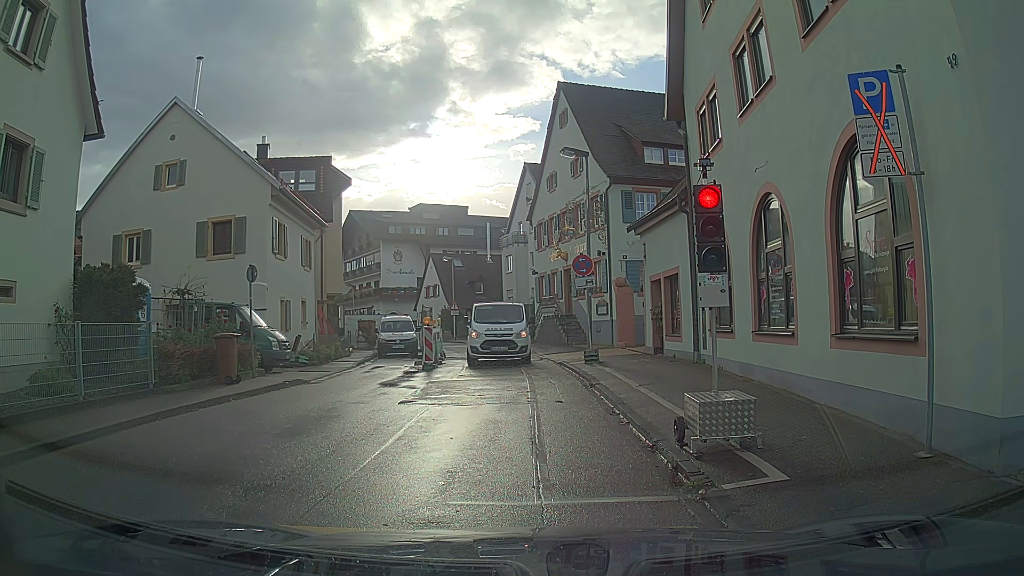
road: tertiary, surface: asphalt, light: Day
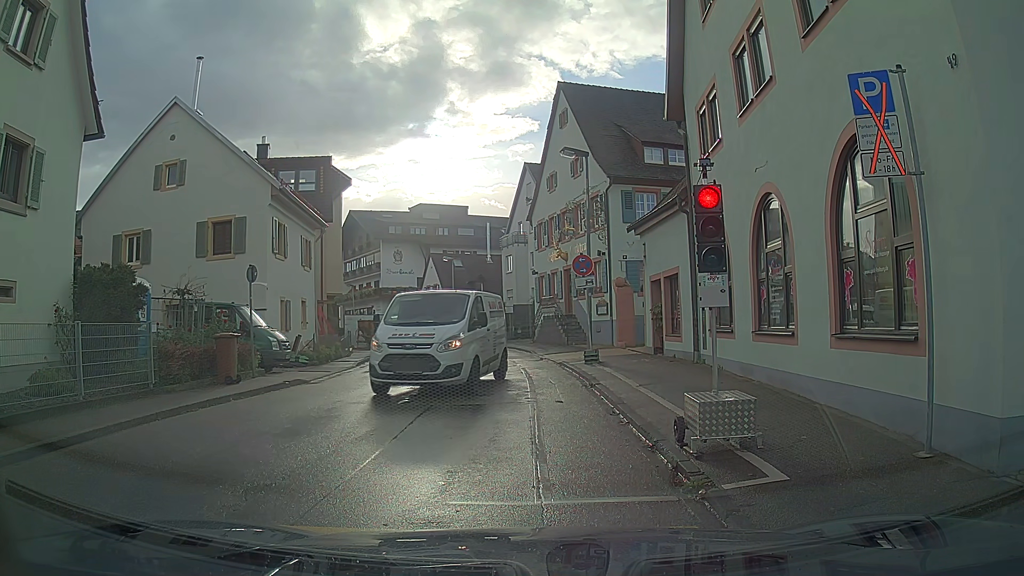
(0.0, 0.0) m; 0°
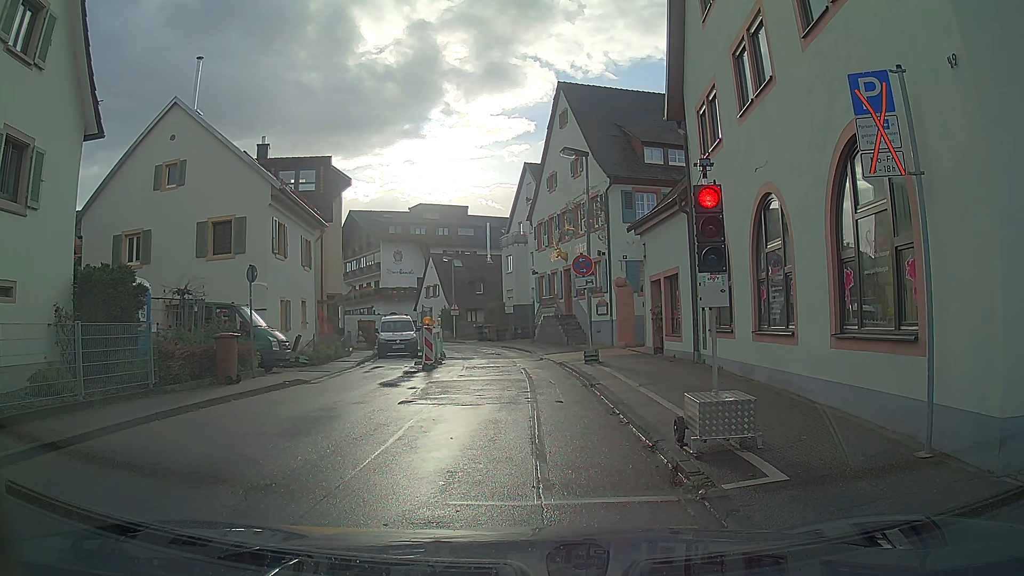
(0.0, 0.0) m; 0°
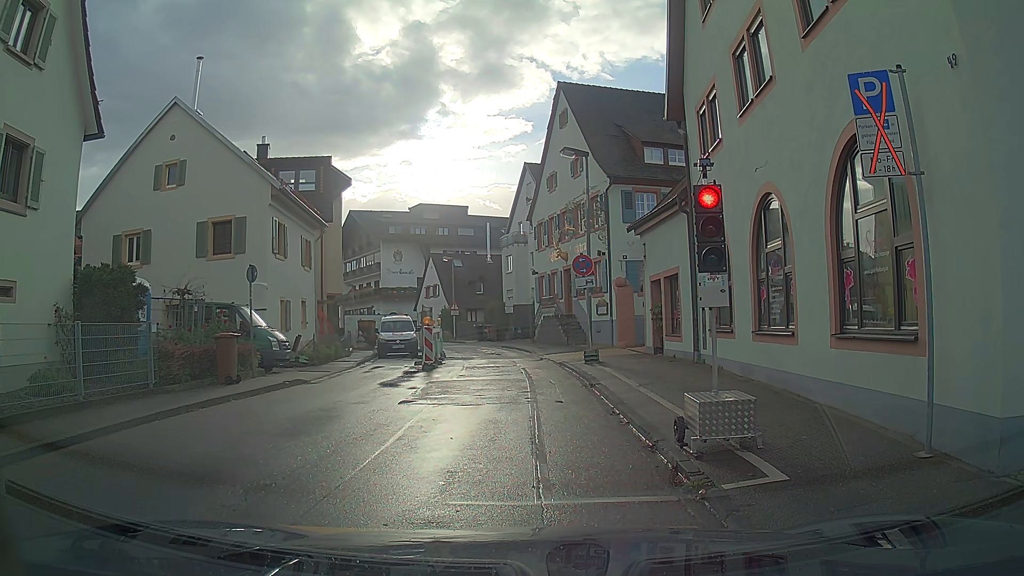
(0.0, 0.0) m; 0°
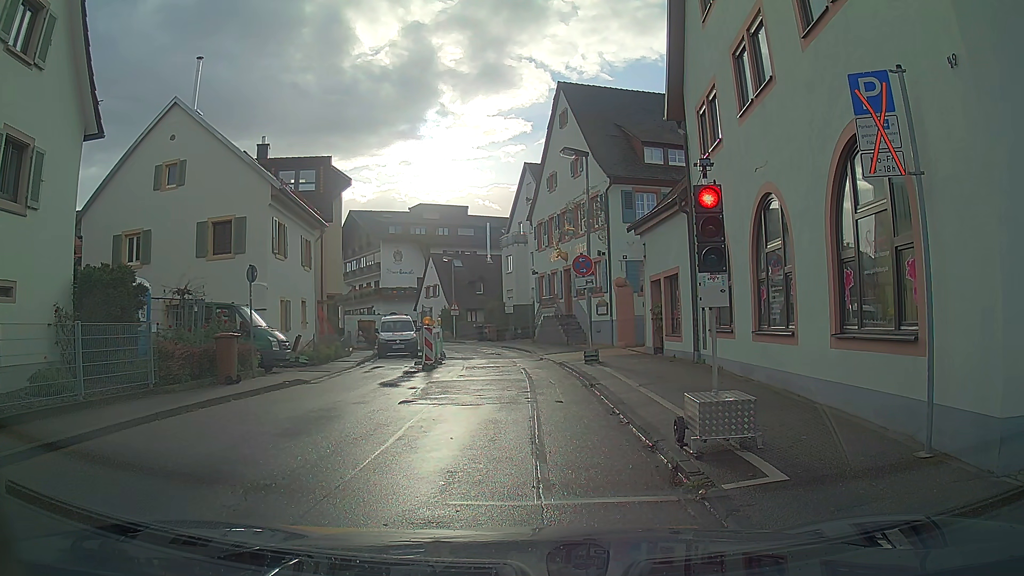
(0.0, 0.0) m; 0°
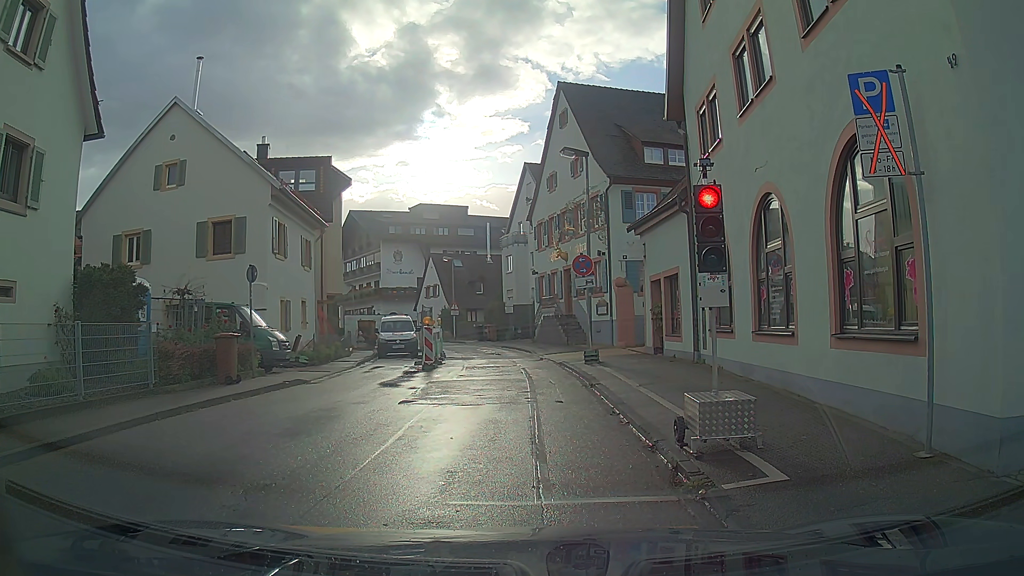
(0.0, 0.0) m; 0°
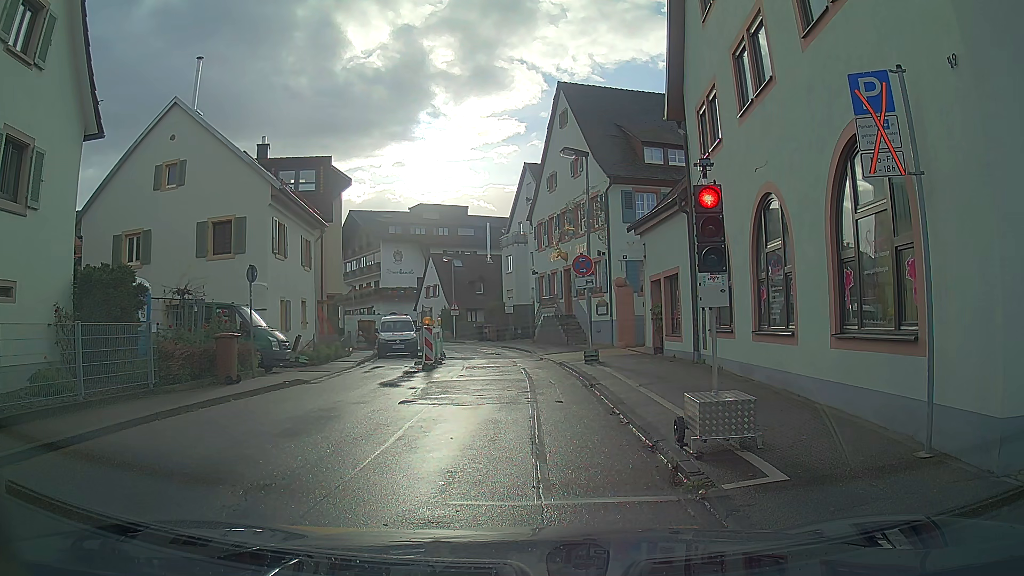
(0.0, 0.0) m; 0°
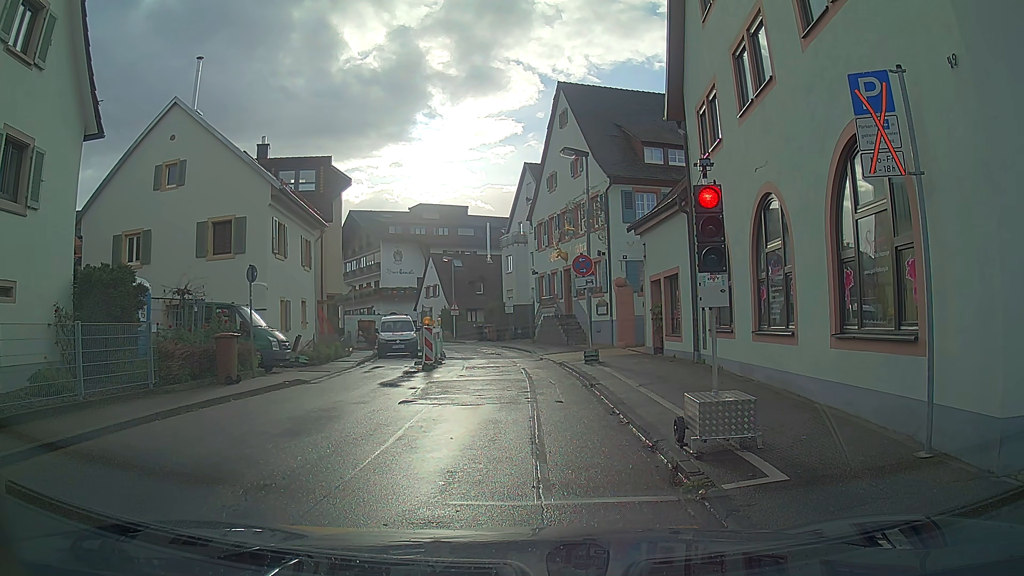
(0.0, 0.0) m; 0°
(0, +10) (-1, +20) (-2, +30) (-4, +40) (-7, +49) (-11, +58) (-16, +67) (-22, +75) (-28, +83) (-35, +90) m
